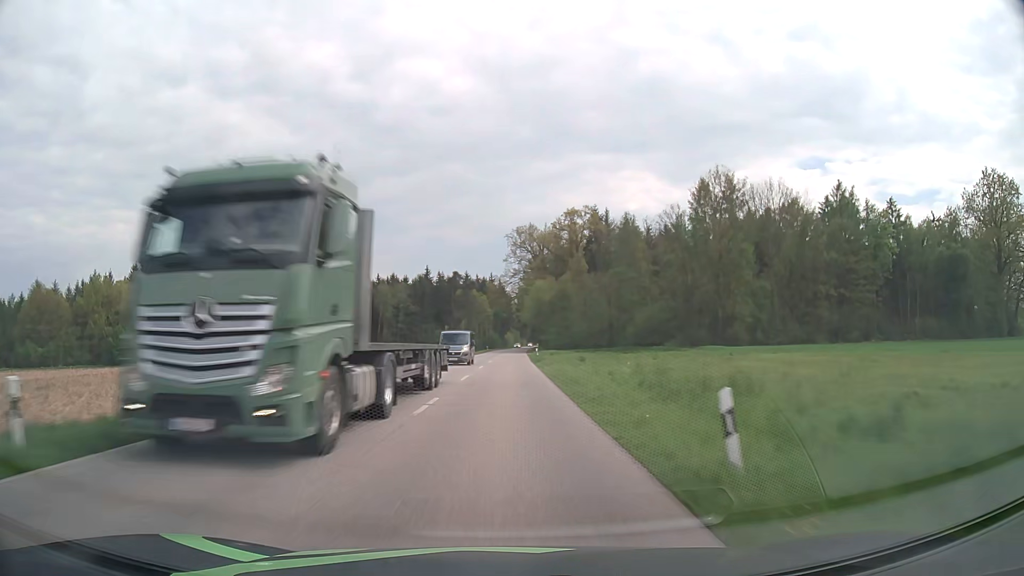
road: secondary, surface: asphalt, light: Day
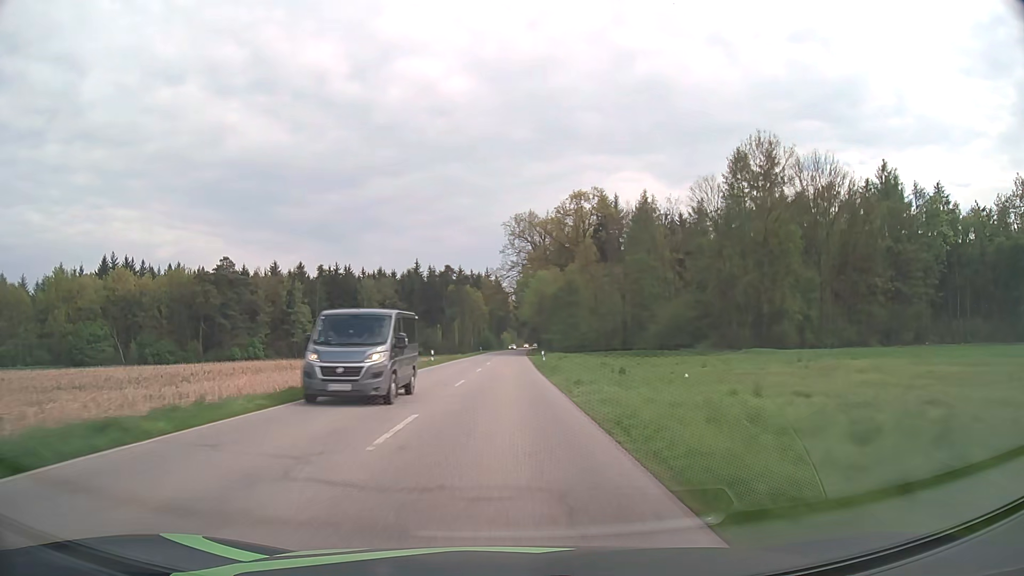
(0.0, +15.7) m; 0°
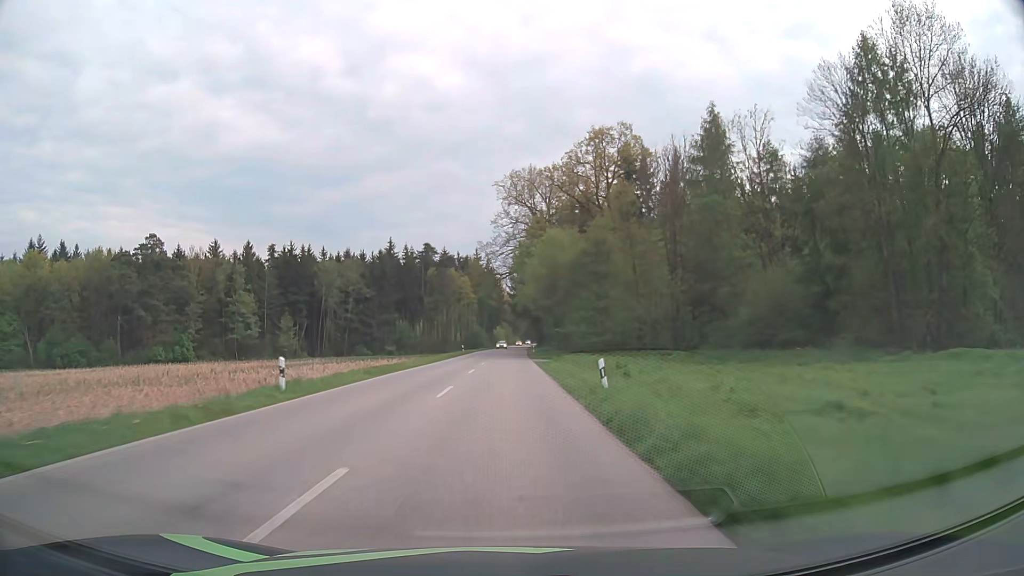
(+0.1, +31.4) m; 0°
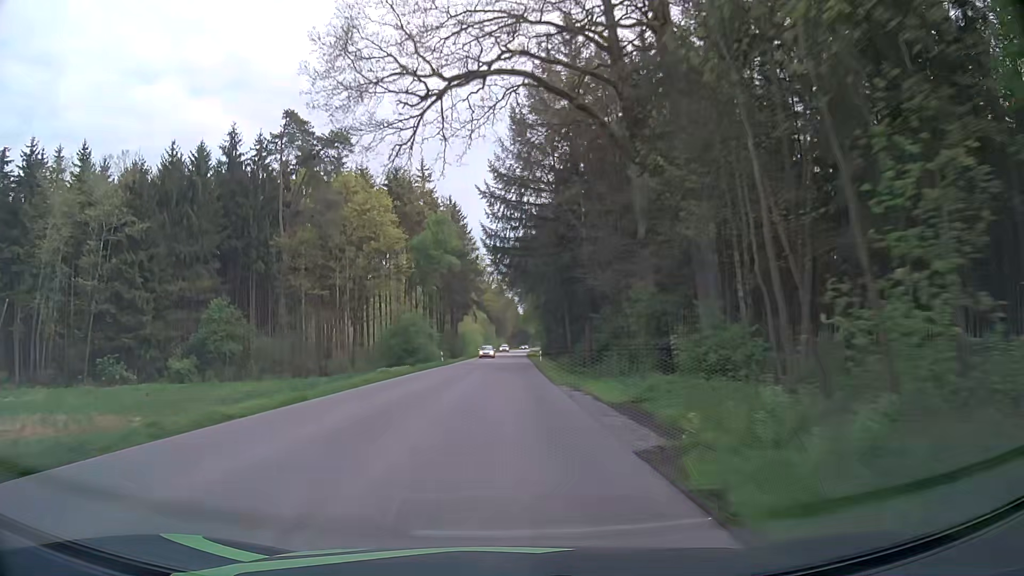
(+0.7, +78.8) m; +1°
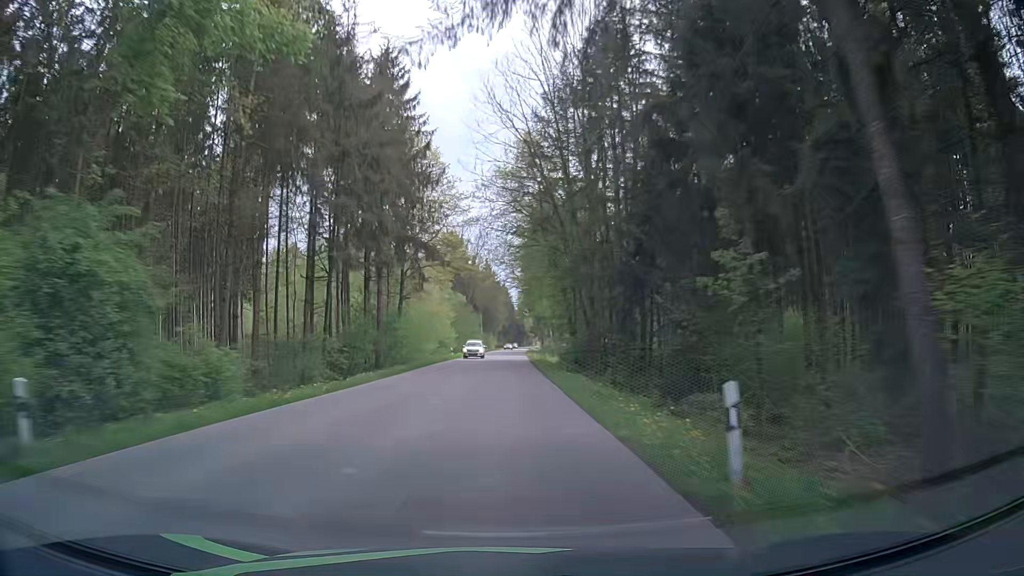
(+0.6, +47.4) m; +1°
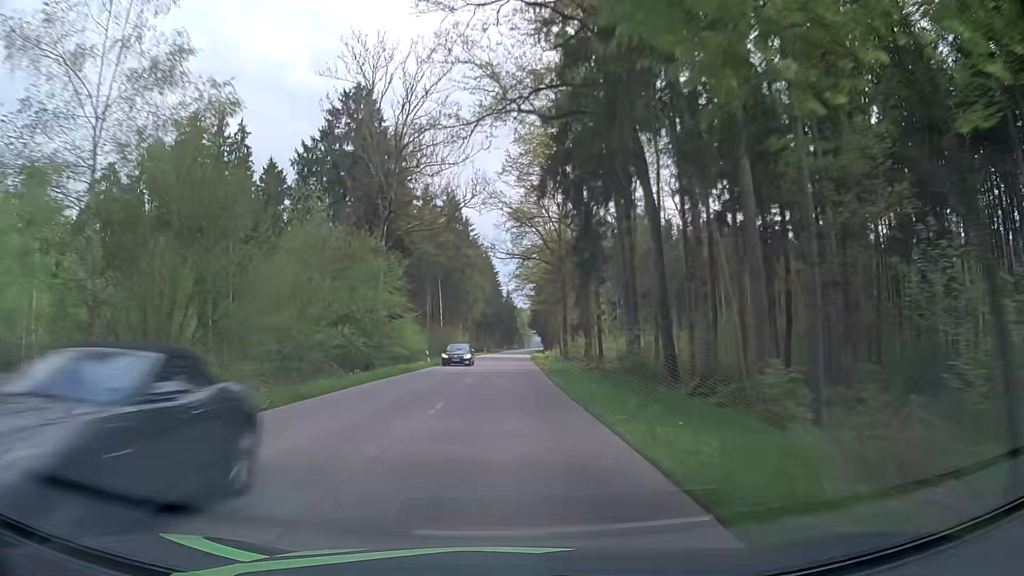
(+0.3, +79.0) m; +1°
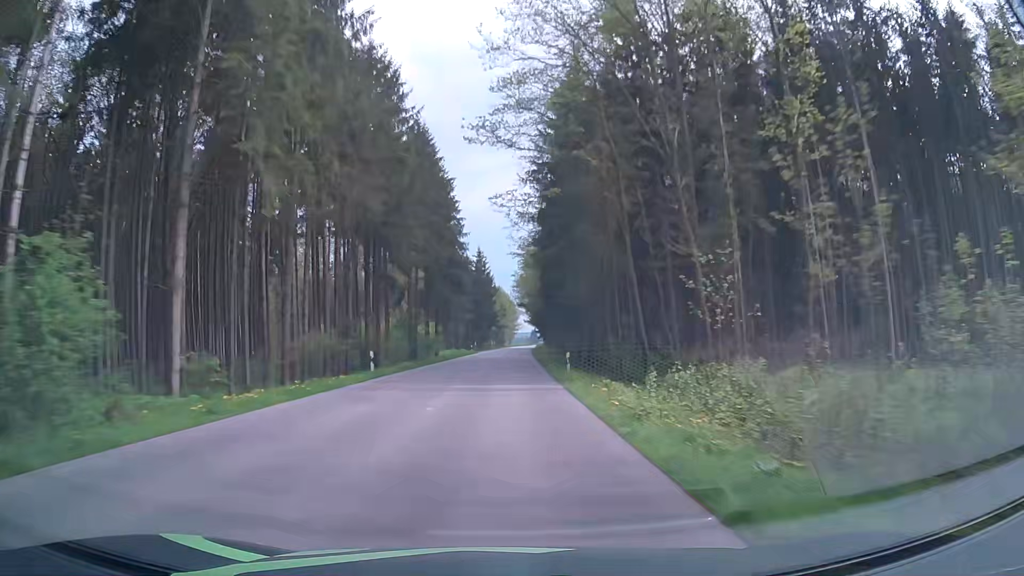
(+1.1, +79.0) m; +2°
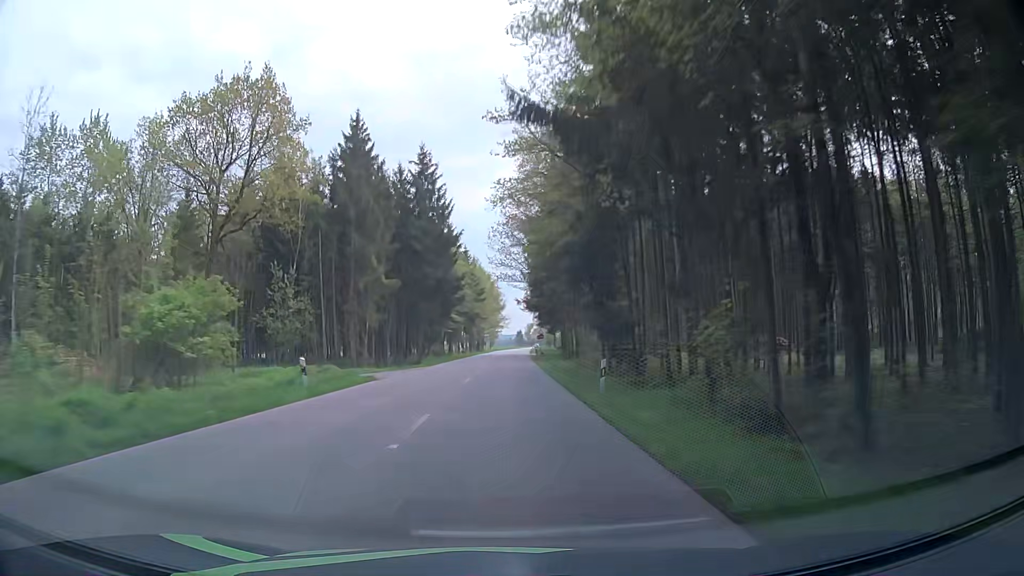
(+0.9, +63.2) m; +1°
(0, +10) (0, +20) (0, +30) (0, +40) (0, +50) (+1, +60) (+1, +70) (+1, +80) (+1, +90) (+1, +100) m
